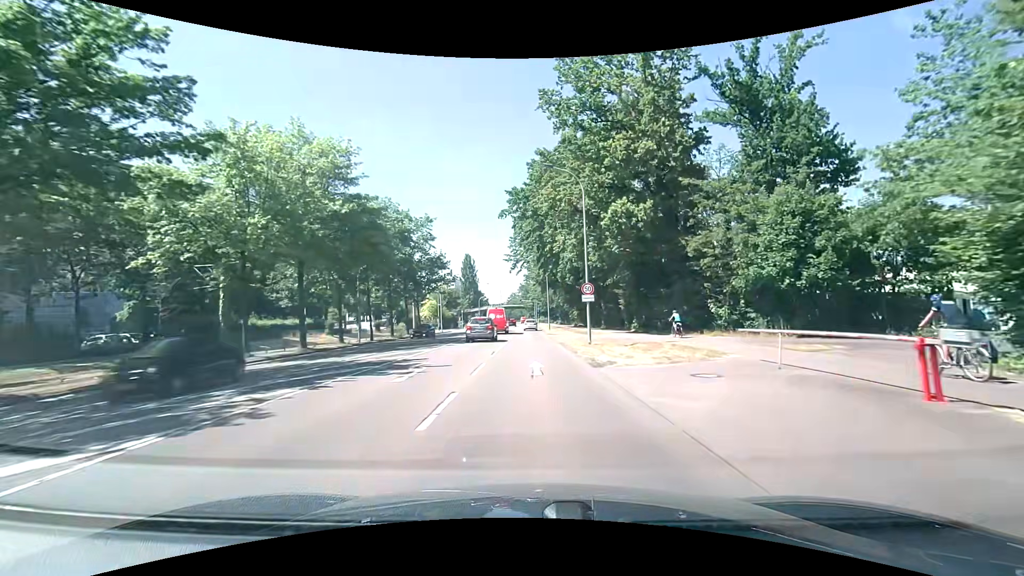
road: secondary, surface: asphalt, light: Day
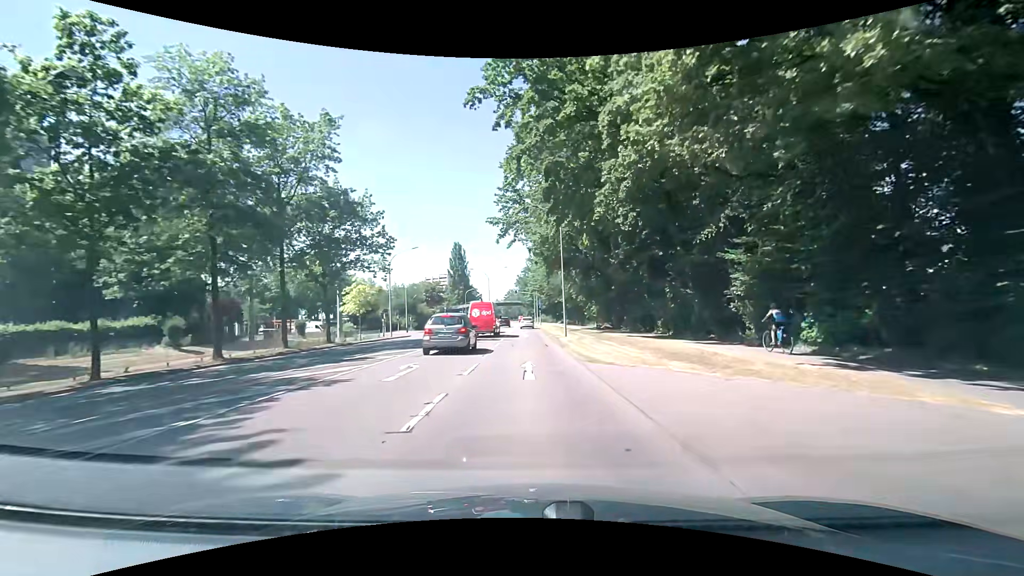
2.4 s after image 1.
(+0.3, +30.1) m; +1°
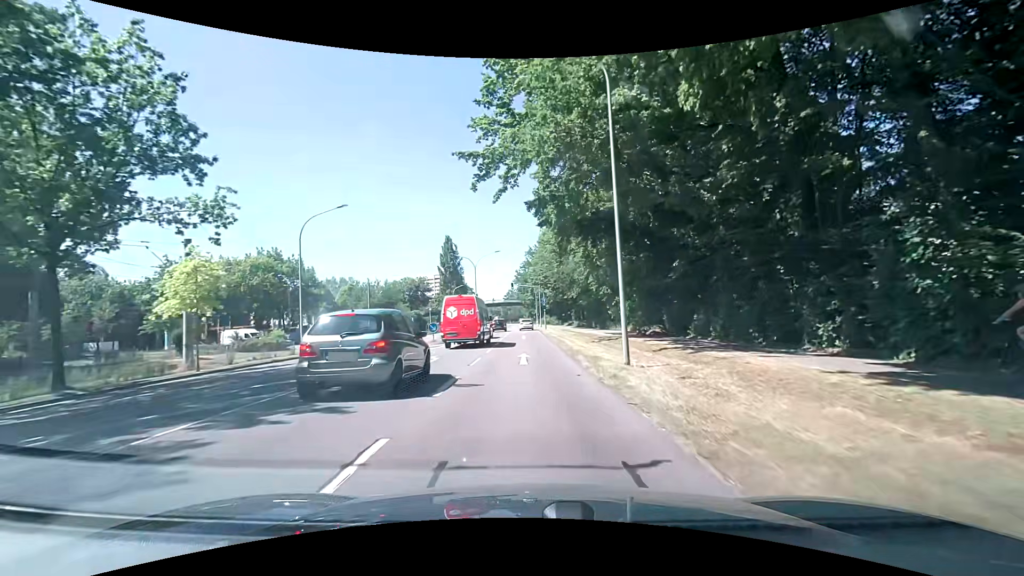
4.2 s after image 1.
(0.0, +21.2) m; +1°
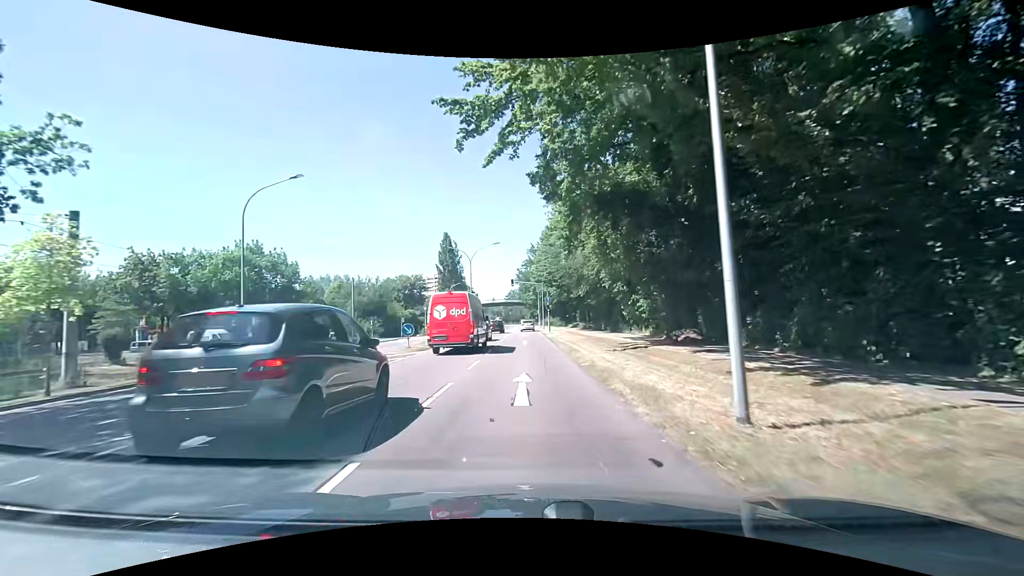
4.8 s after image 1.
(-0.1, +6.9) m; -1°
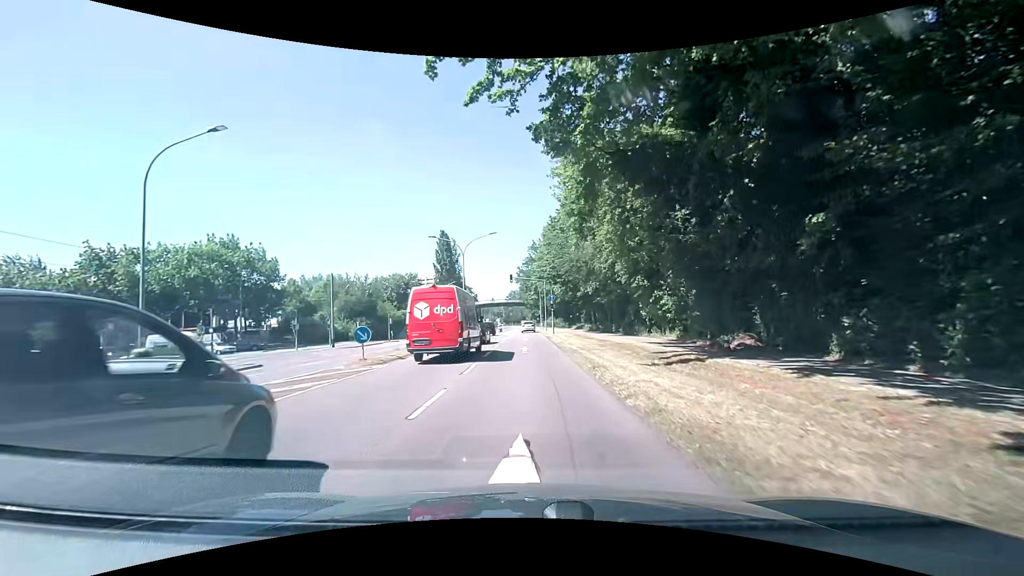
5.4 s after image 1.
(0.0, +6.8) m; -1°
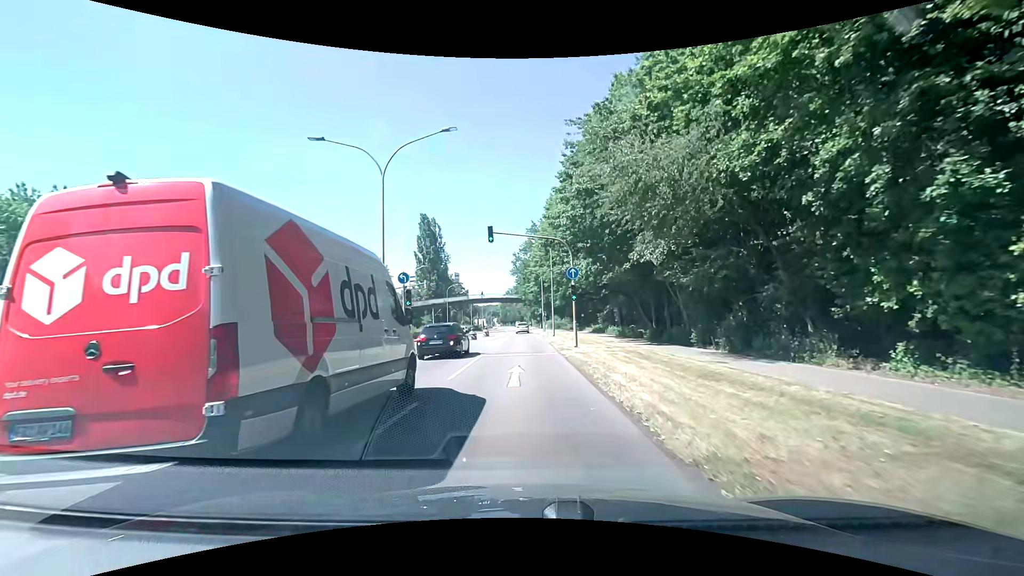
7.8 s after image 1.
(+0.3, +25.6) m; +1°
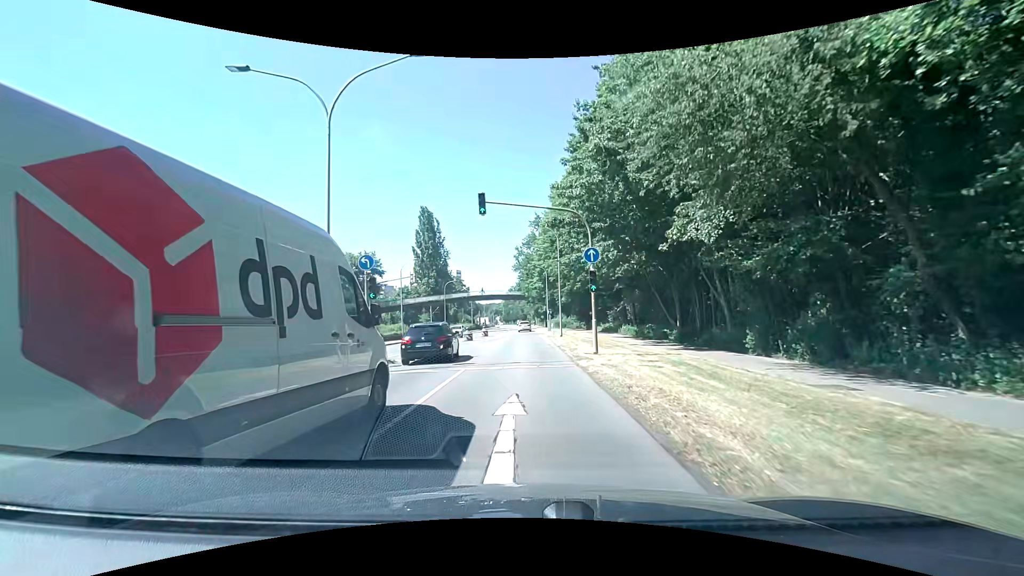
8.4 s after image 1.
(-0.1, +6.2) m; -1°
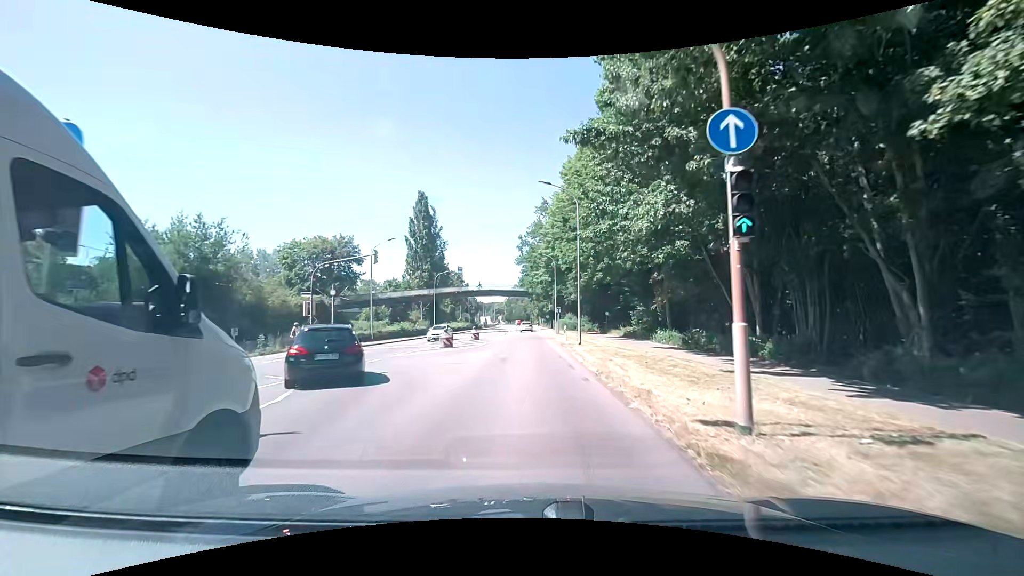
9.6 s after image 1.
(+0.1, +12.6) m; +1°
(0, +10) (0, +20) (0, +30) (-1, +40) (-1, +50) (-1, +60) (-1, +70) (-1, +80) (-1, +90) (-1, +100) m
